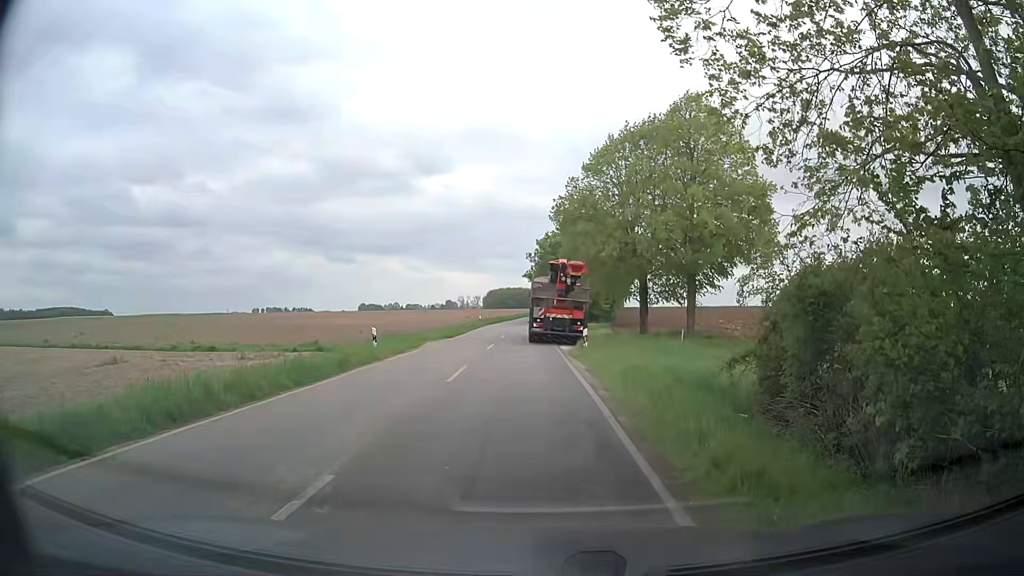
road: tertiary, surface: asphalt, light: Day
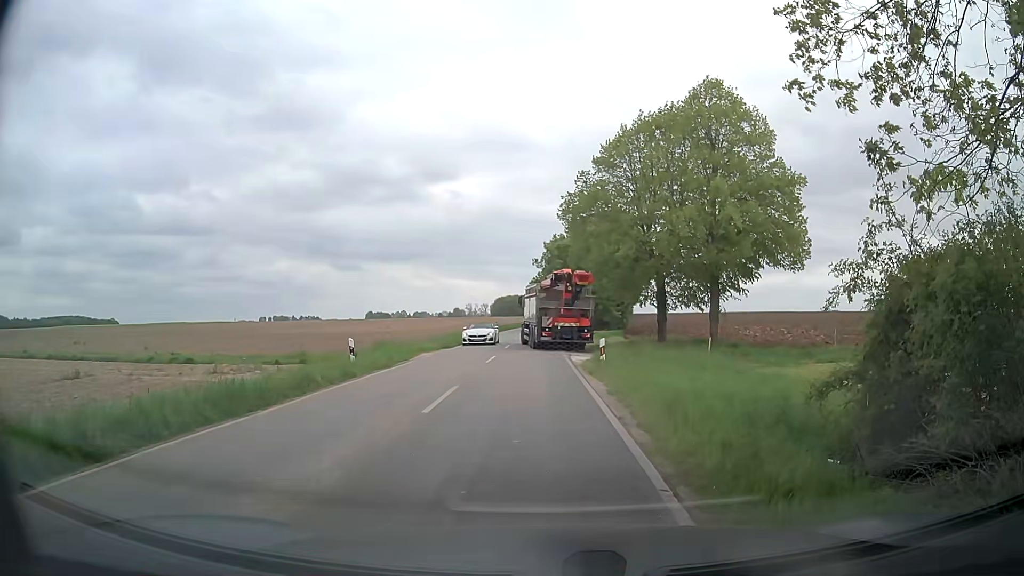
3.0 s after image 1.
(+0.2, +3.6) m; +2°
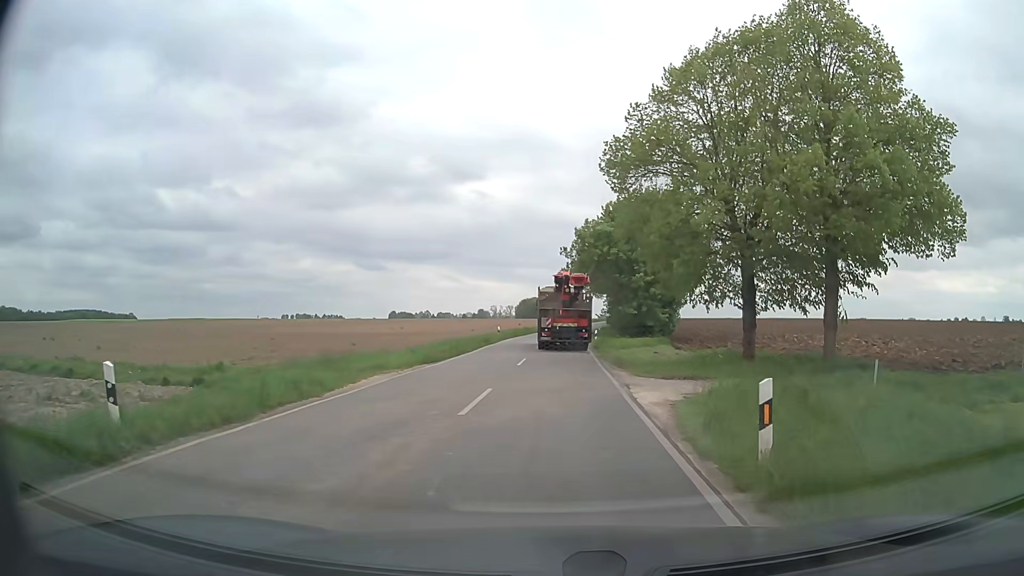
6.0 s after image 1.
(-0.6, +12.7) m; -4°
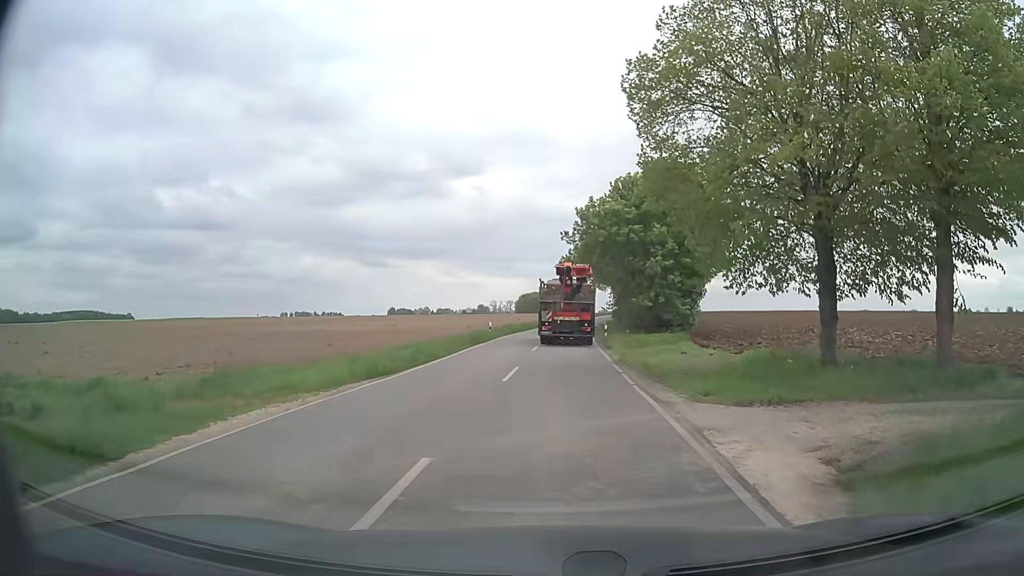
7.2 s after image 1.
(0.0, +7.6) m; 0°
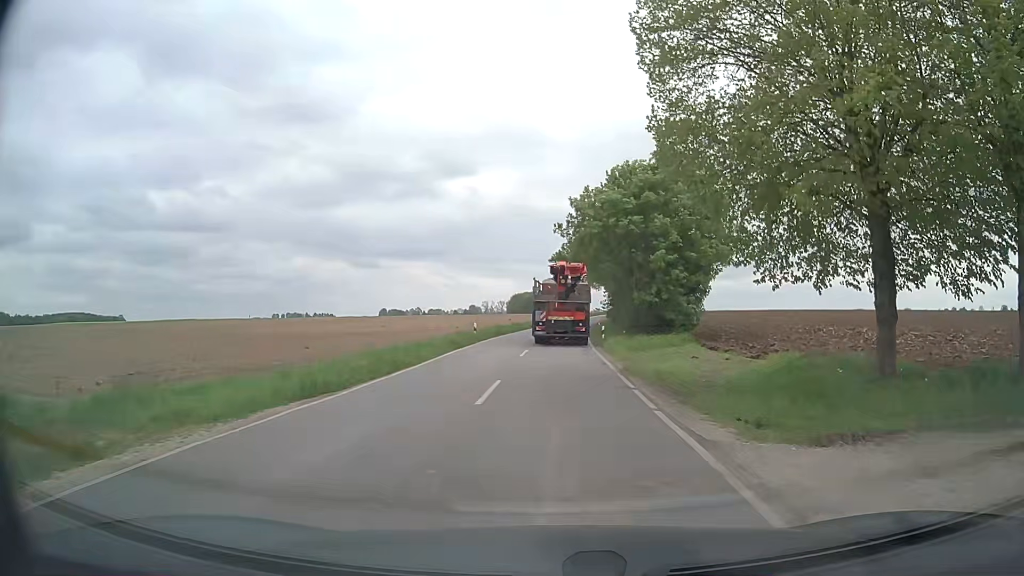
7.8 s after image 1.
(0.0, +3.9) m; +1°
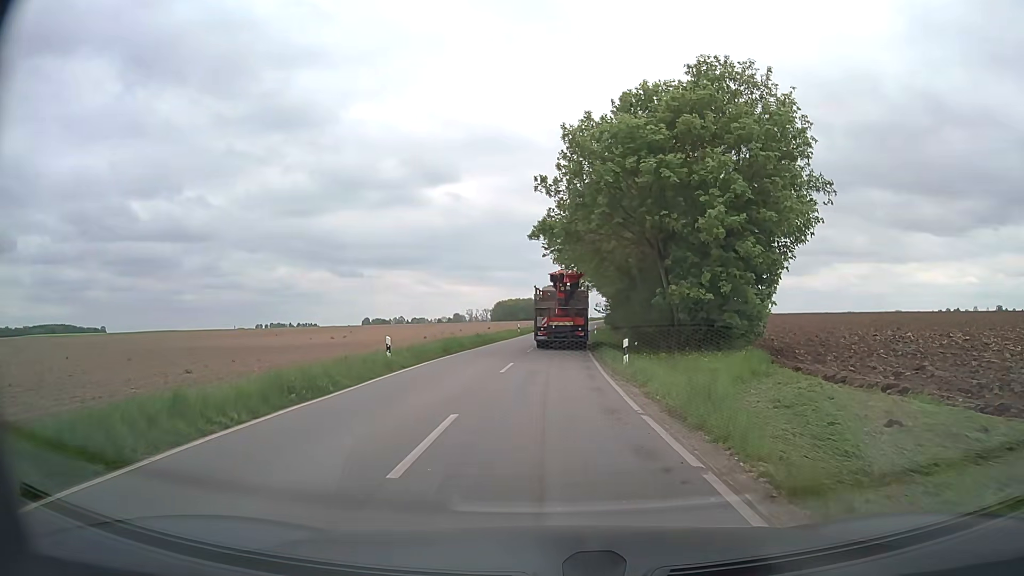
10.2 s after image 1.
(+0.3, +17.1) m; +2°
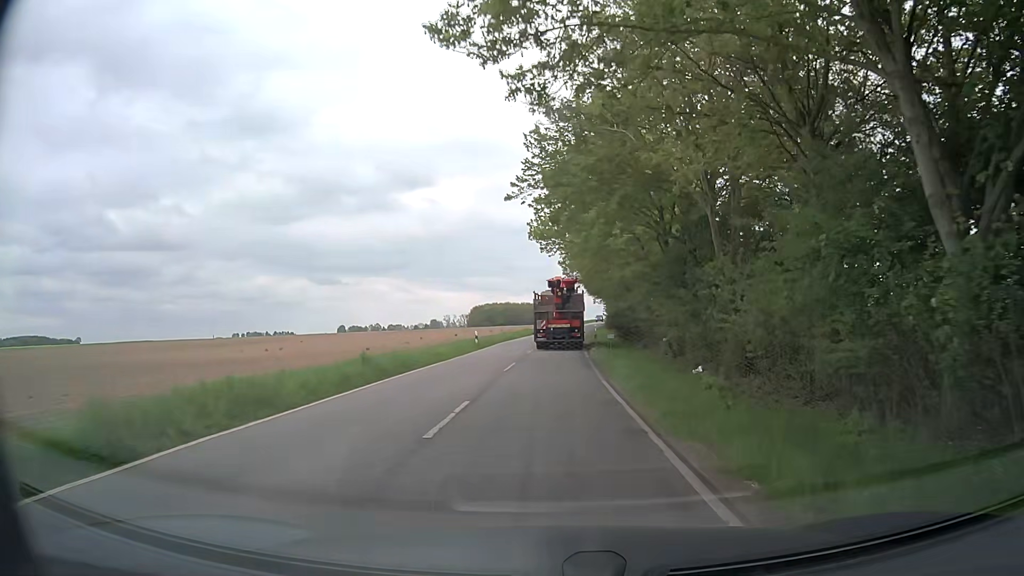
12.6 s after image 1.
(+0.2, +22.1) m; +1°
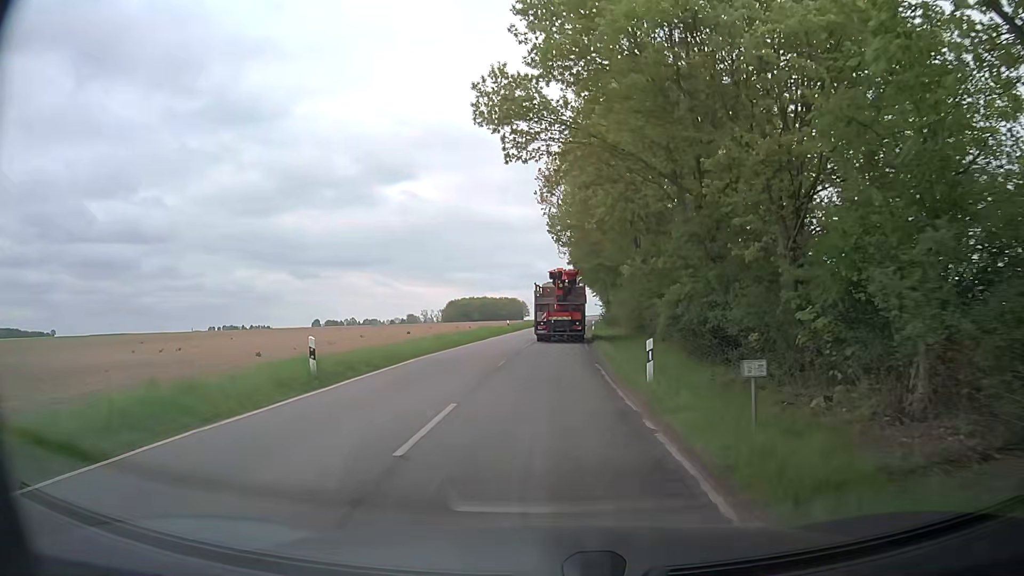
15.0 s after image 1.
(+0.4, +25.8) m; +2°
(0, +10) (0, +20) (+1, +30) (+1, +40) (+1, +50) (+2, +60) (+3, +70) (+4, +80) (+4, +90) (+6, +100) m
